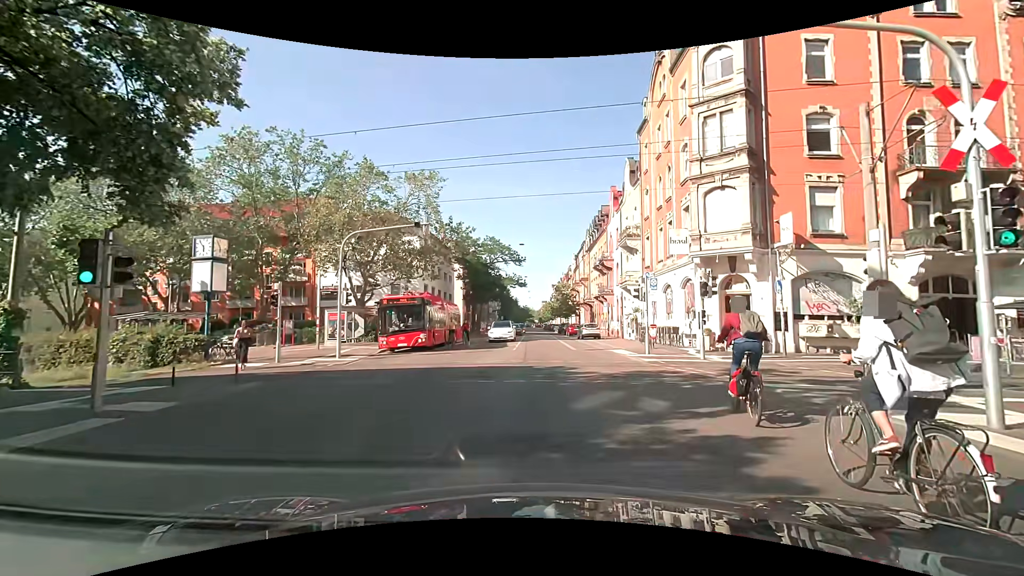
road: secondary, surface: asphalt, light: Day
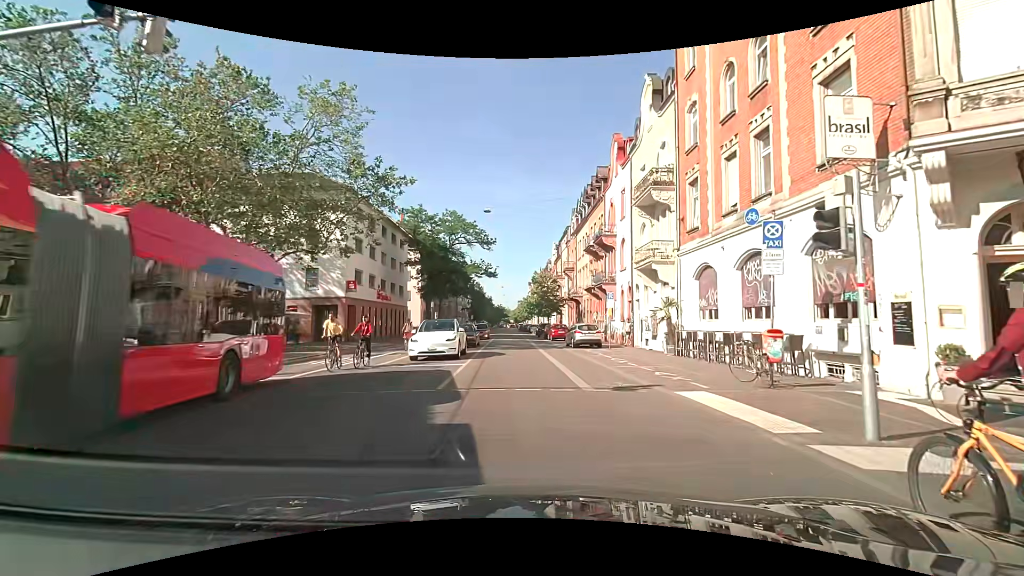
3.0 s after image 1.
(+0.4, +15.4) m; +3°
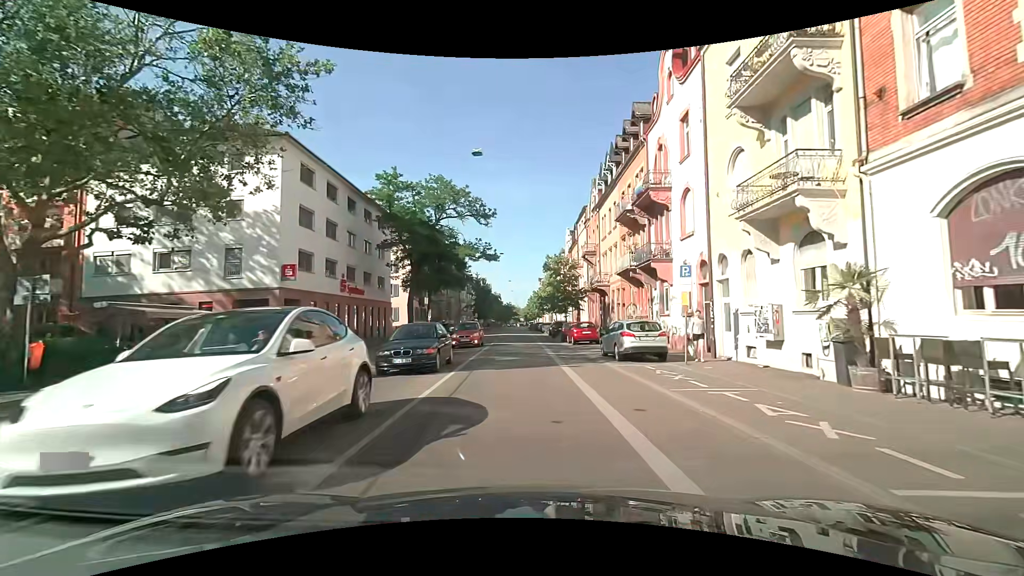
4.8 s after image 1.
(-0.3, +12.3) m; -3°
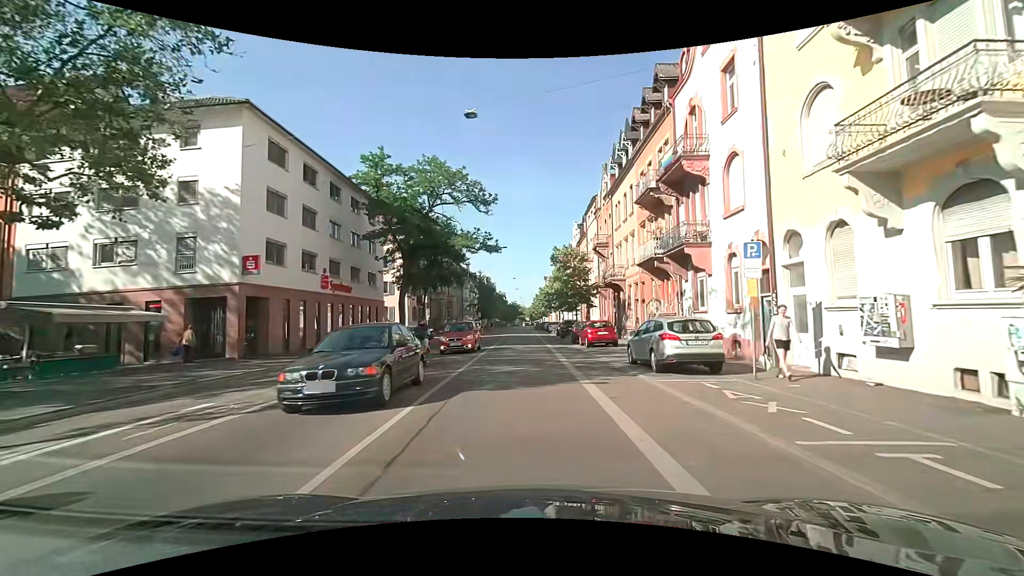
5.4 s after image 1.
(0.0, +4.5) m; -1°
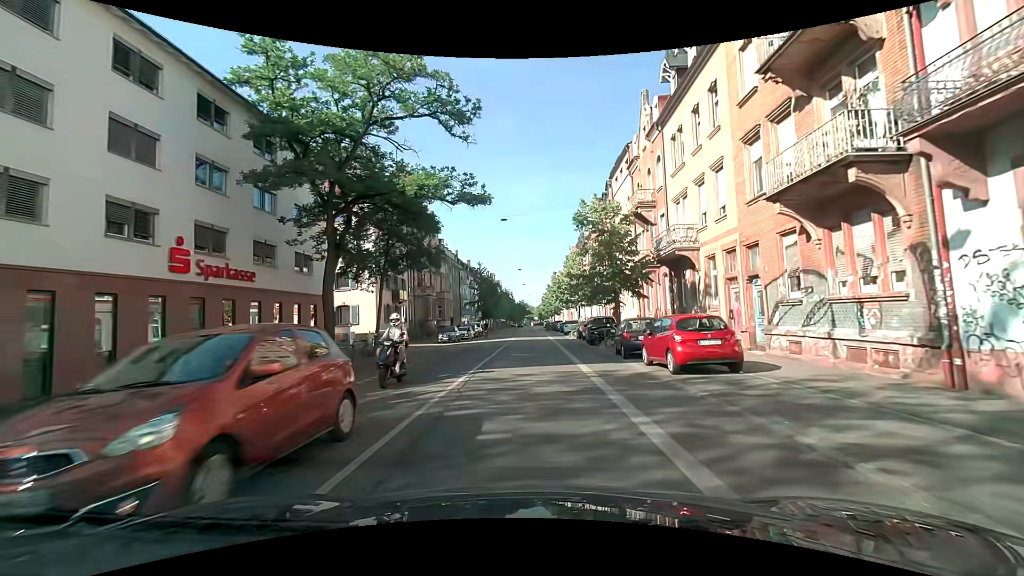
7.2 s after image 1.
(+0.2, +14.8) m; 0°
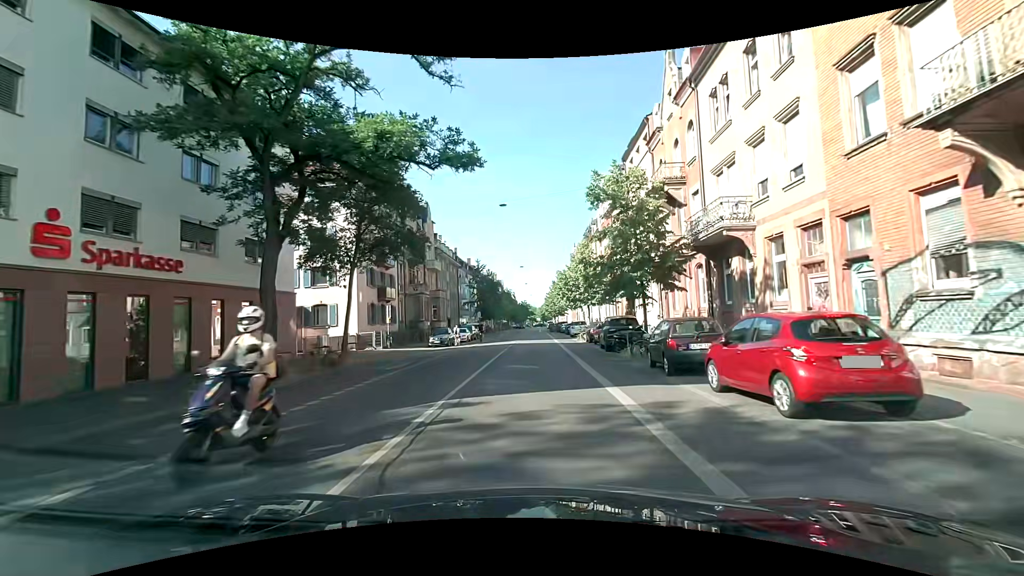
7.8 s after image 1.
(0.0, +5.3) m; 0°
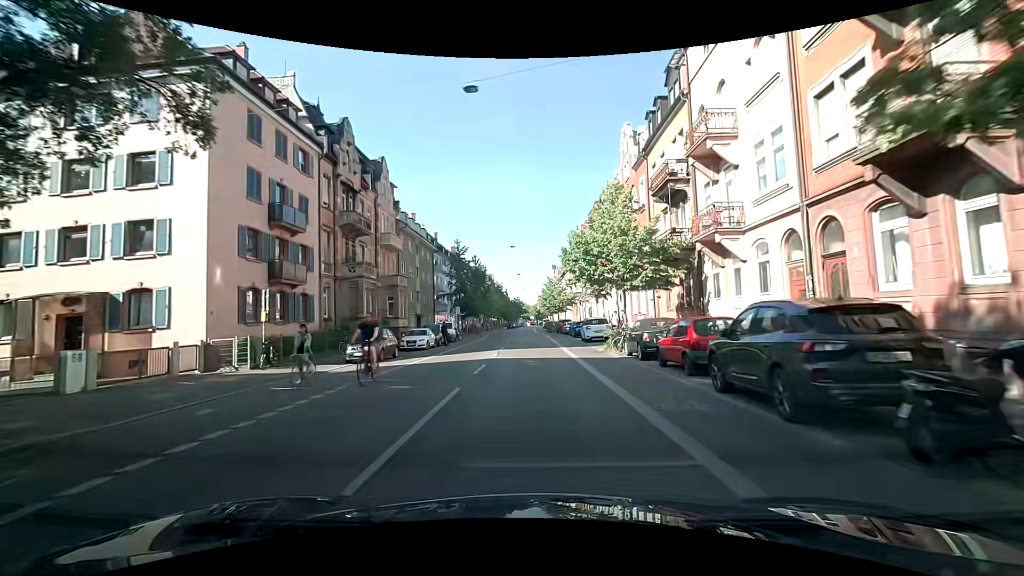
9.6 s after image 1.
(0.0, +17.0) m; 0°
